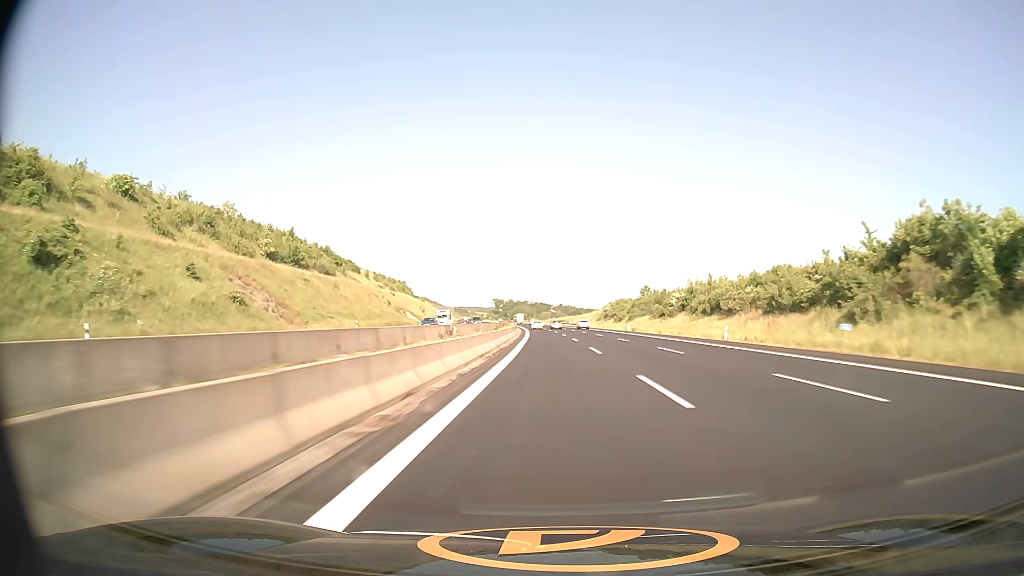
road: motorway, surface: asphalt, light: Day
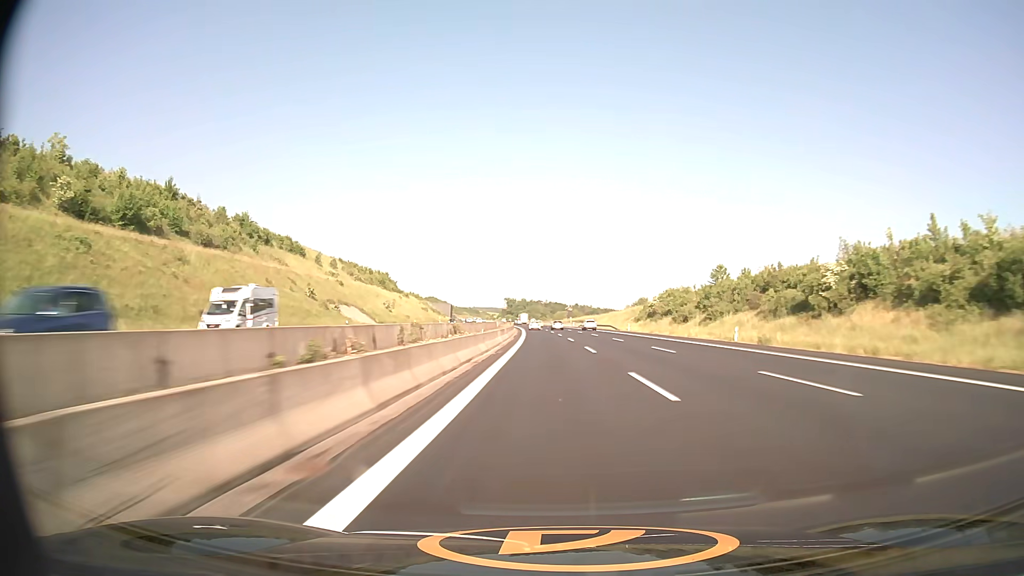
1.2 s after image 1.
(-0.7, +52.6) m; -1°
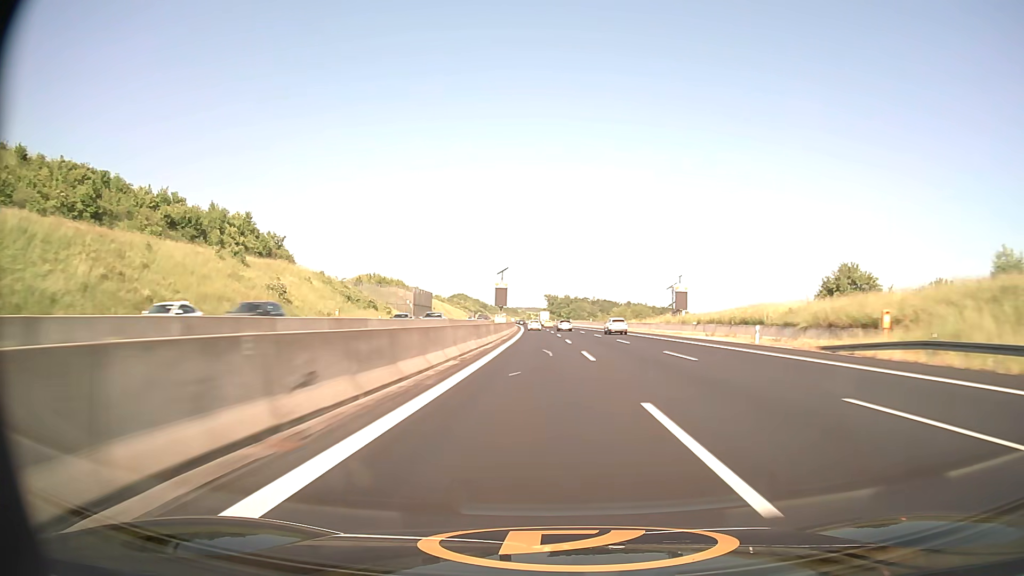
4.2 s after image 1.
(-4.1, +131.8) m; -4°
(0, +10) (0, +20) (0, +30) (0, +40) (-1, +50) (-1, +60) (-1, +70) (-2, +80) (-2, +90) (-2, +100) m
